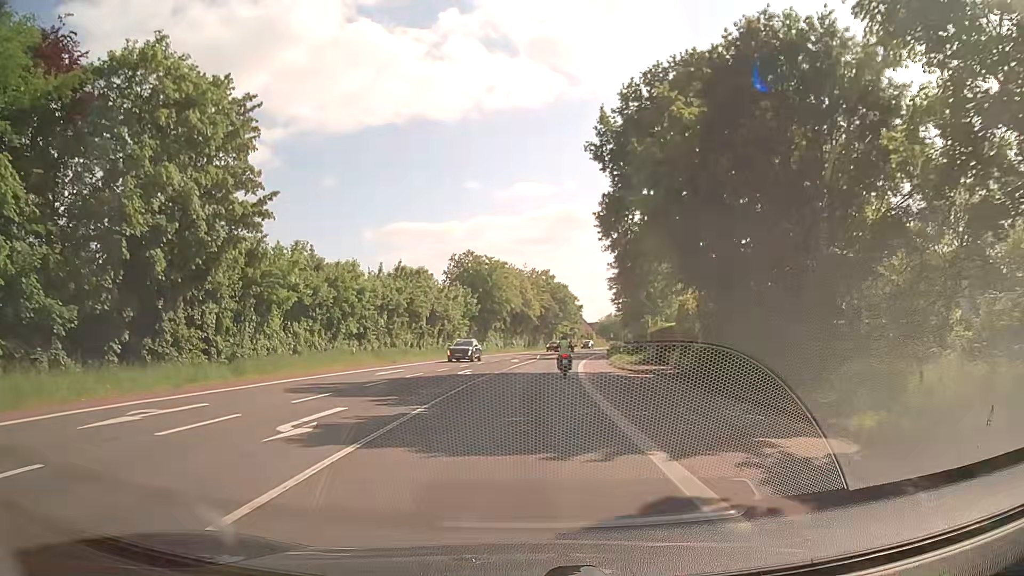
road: secondary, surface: asphalt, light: Day
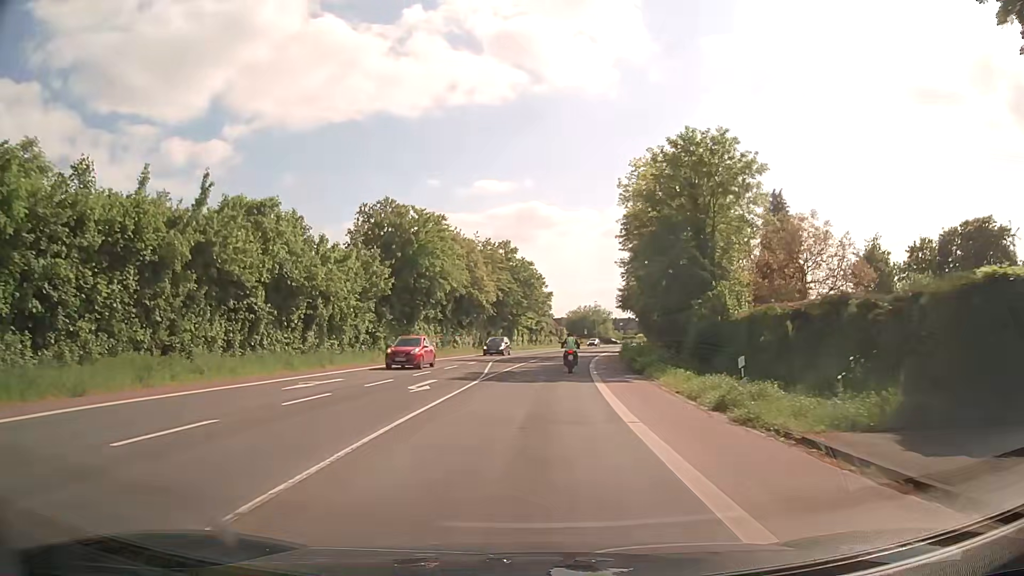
(+0.6, +31.4) m; +3°
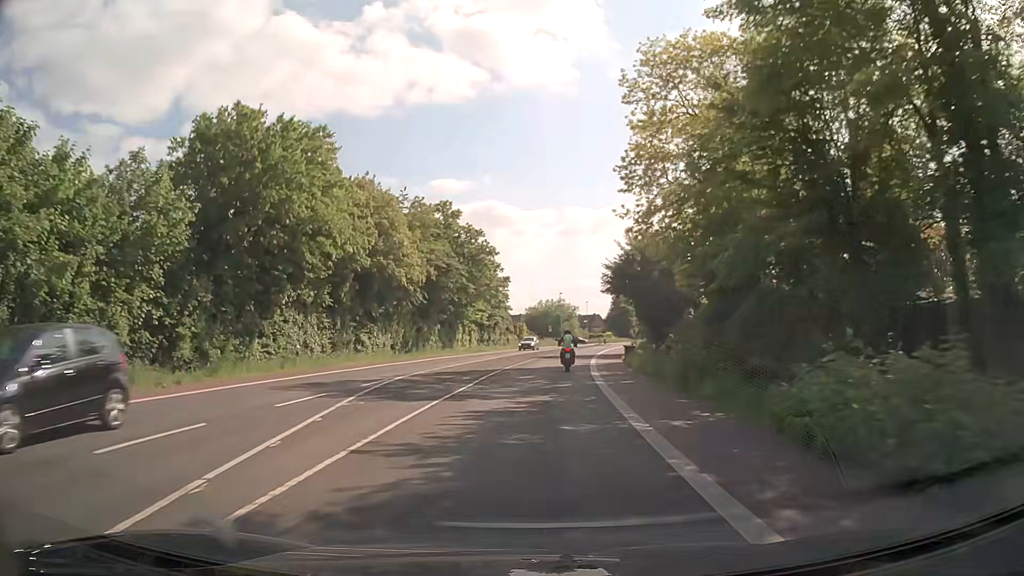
(+0.9, +24.2) m; +4°
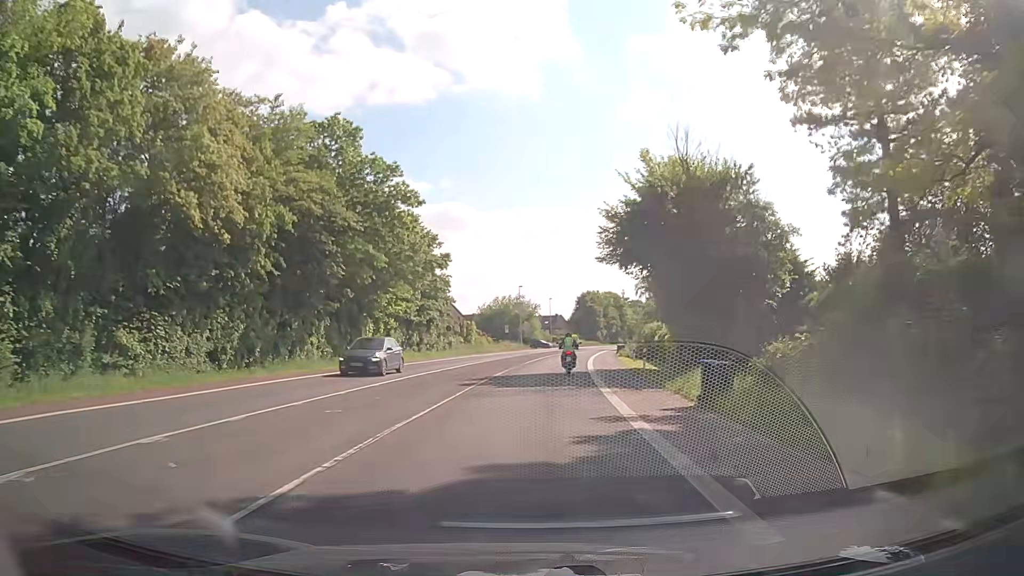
(+0.8, +24.2) m; +3°
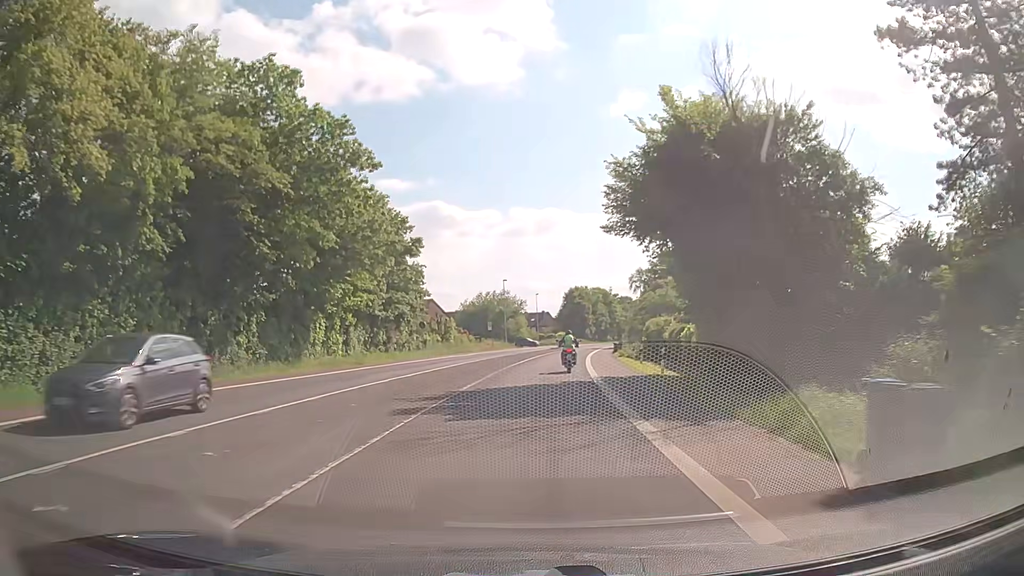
(+0.1, +8.1) m; +1°
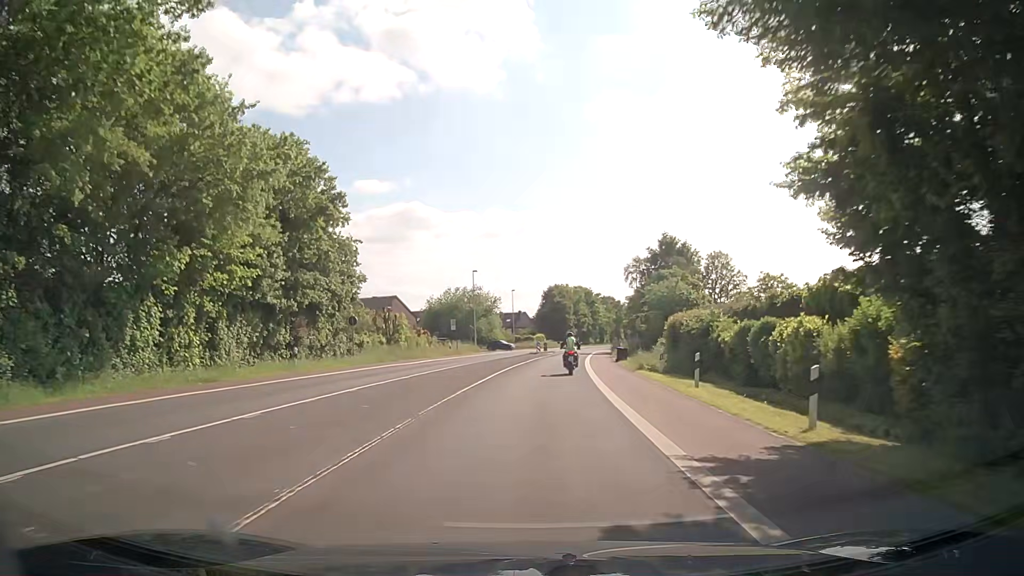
(+0.4, +16.3) m; +2°
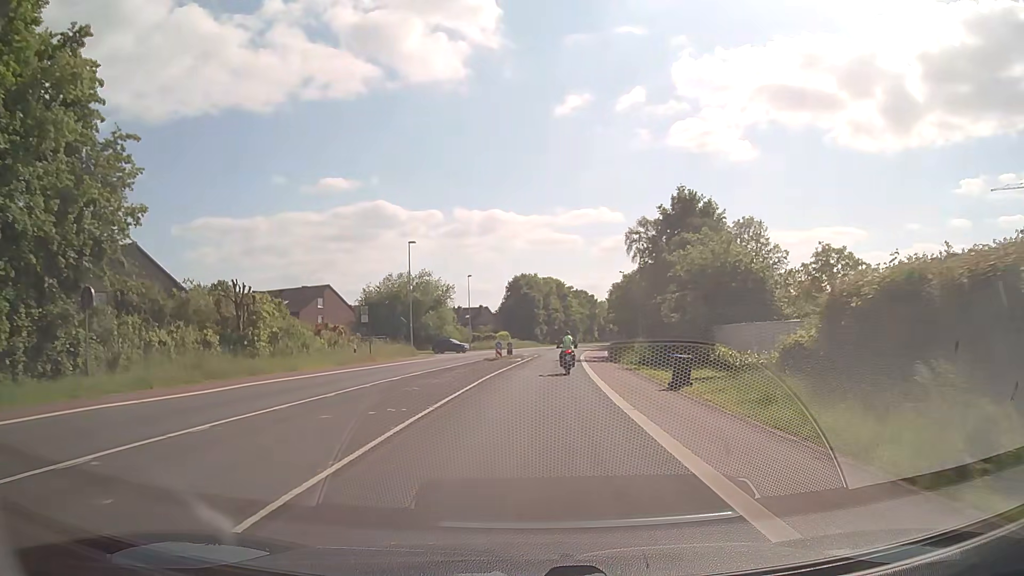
(+0.7, +24.6) m; +3°
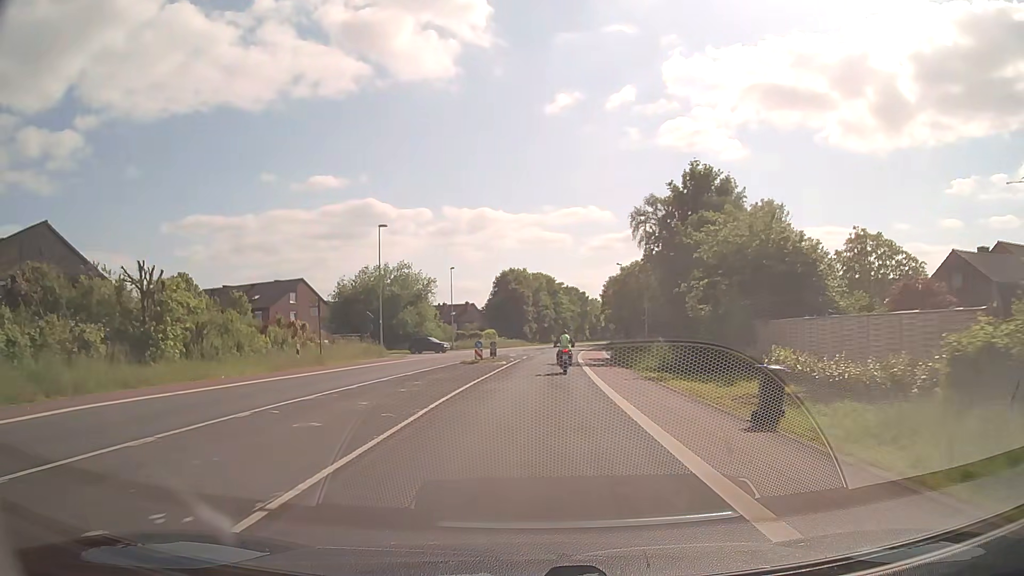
(0.0, +8.2) m; +1°
(0, +10) (0, +20) (+1, +30) (+1, +40) (+2, +50) (+3, +60) (+4, +70) (+5, +80) (+6, +90) (+8, +100) m
